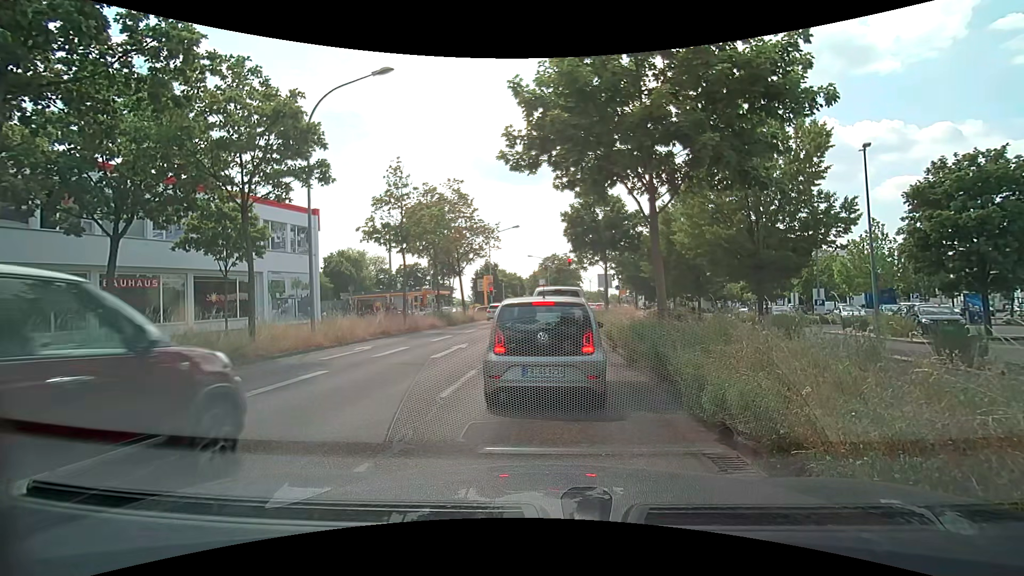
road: primary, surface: asphalt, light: Day
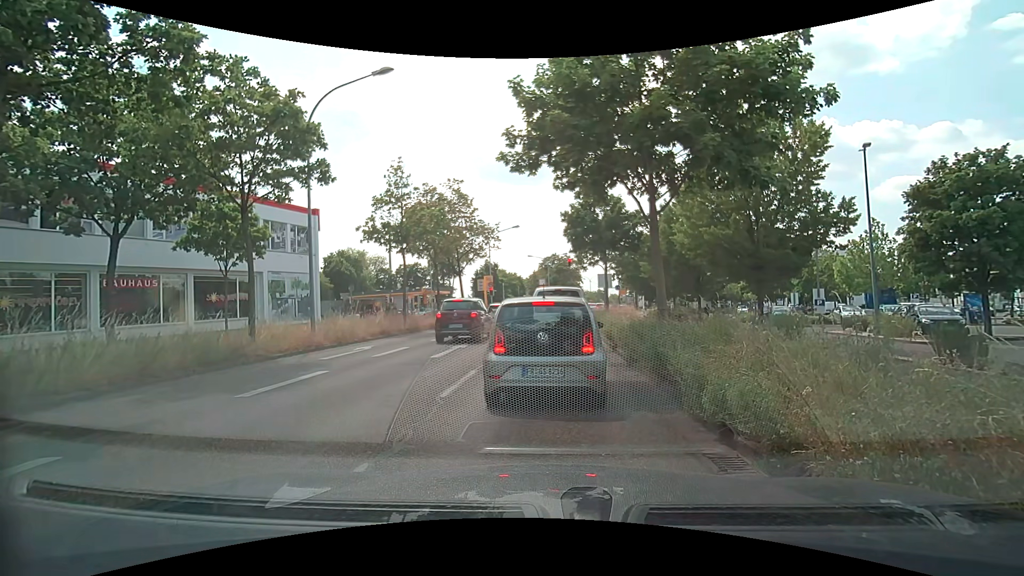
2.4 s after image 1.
(0.0, 0.0) m; 0°
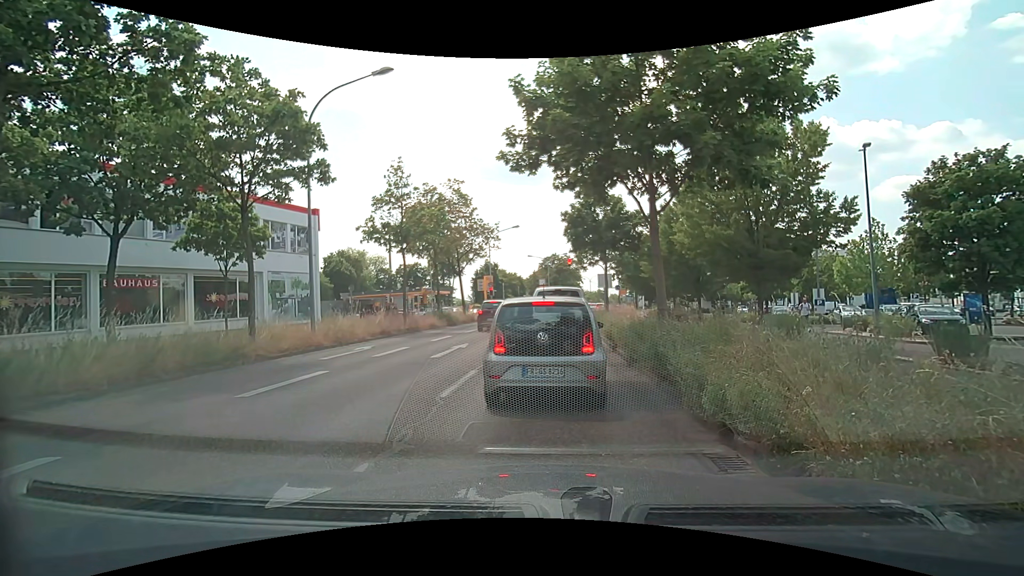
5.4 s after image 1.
(0.0, 0.0) m; 0°
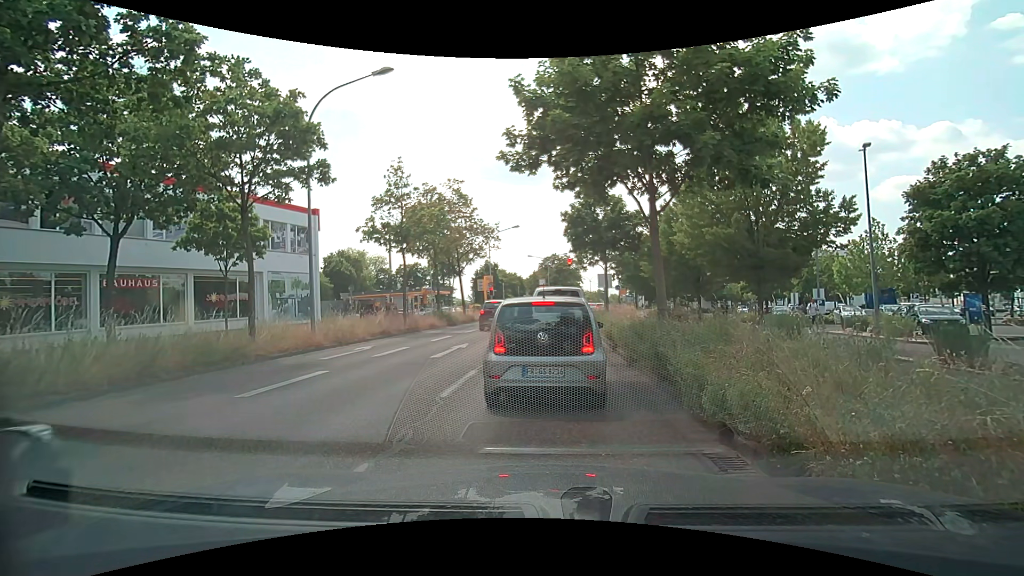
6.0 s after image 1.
(0.0, 0.0) m; 0°
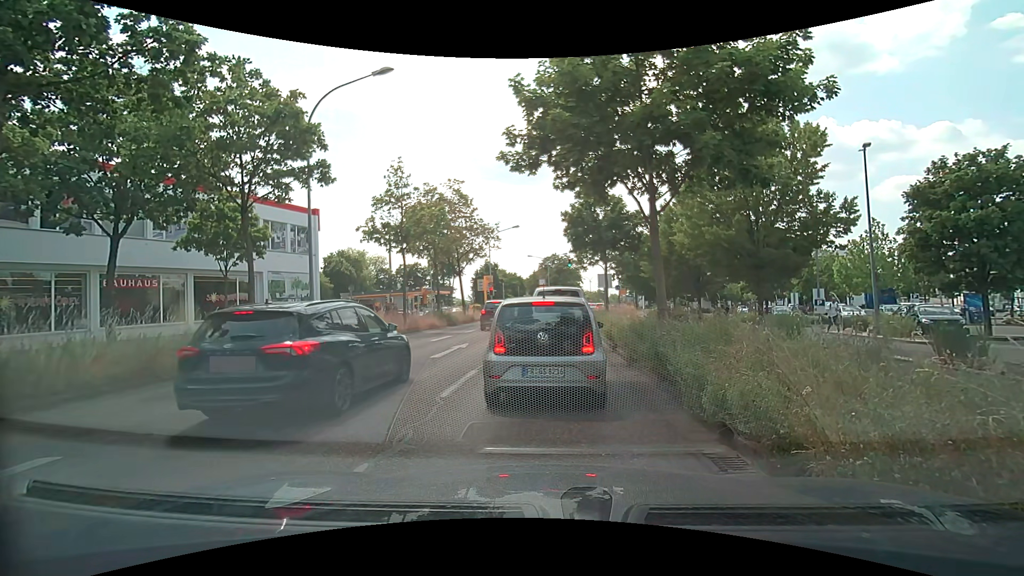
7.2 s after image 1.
(0.0, 0.0) m; 0°
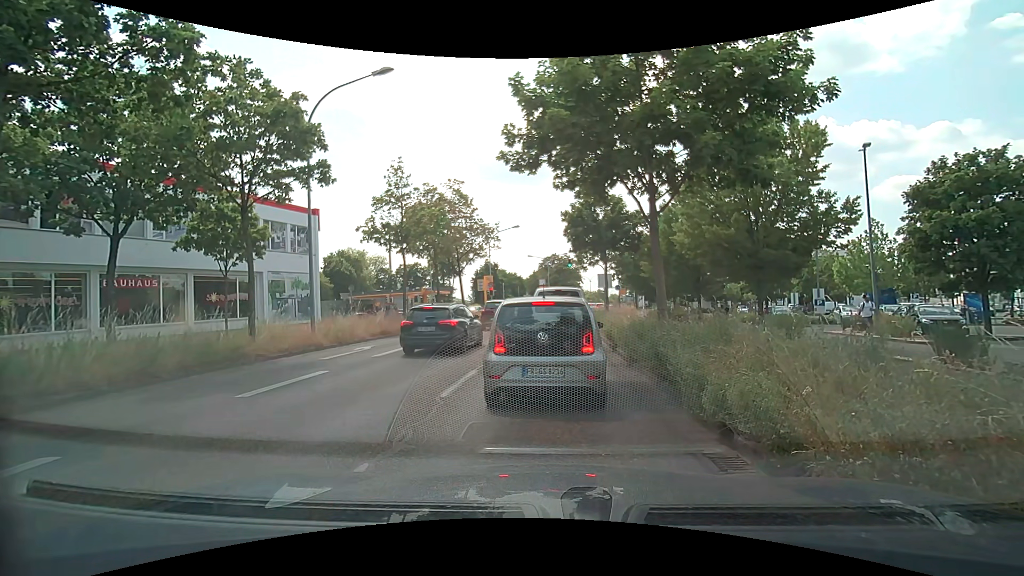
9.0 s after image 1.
(0.0, 0.0) m; 0°
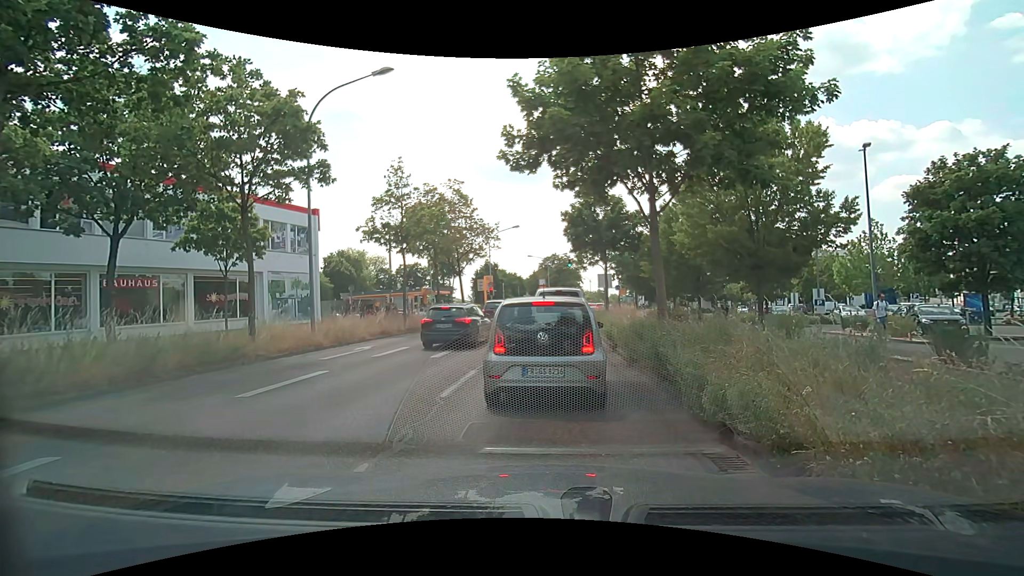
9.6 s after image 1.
(0.0, 0.0) m; 0°
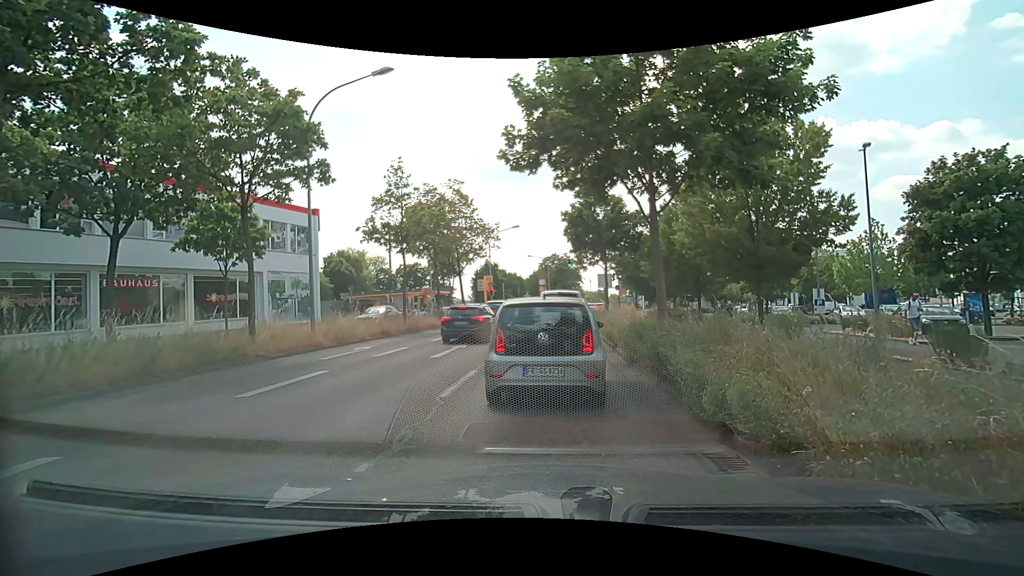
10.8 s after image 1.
(0.0, 0.0) m; 0°
